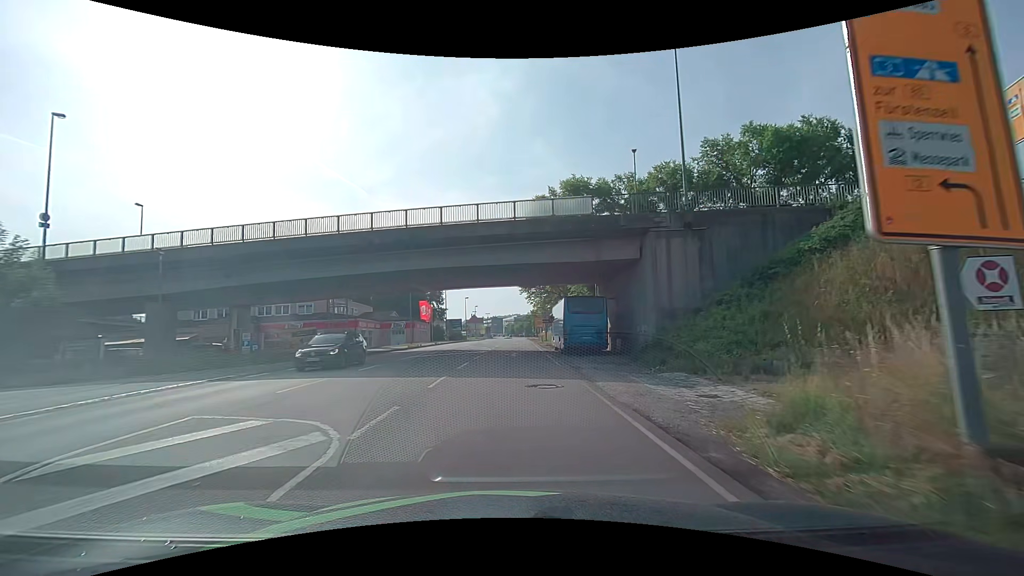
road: primary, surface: asphalt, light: Day
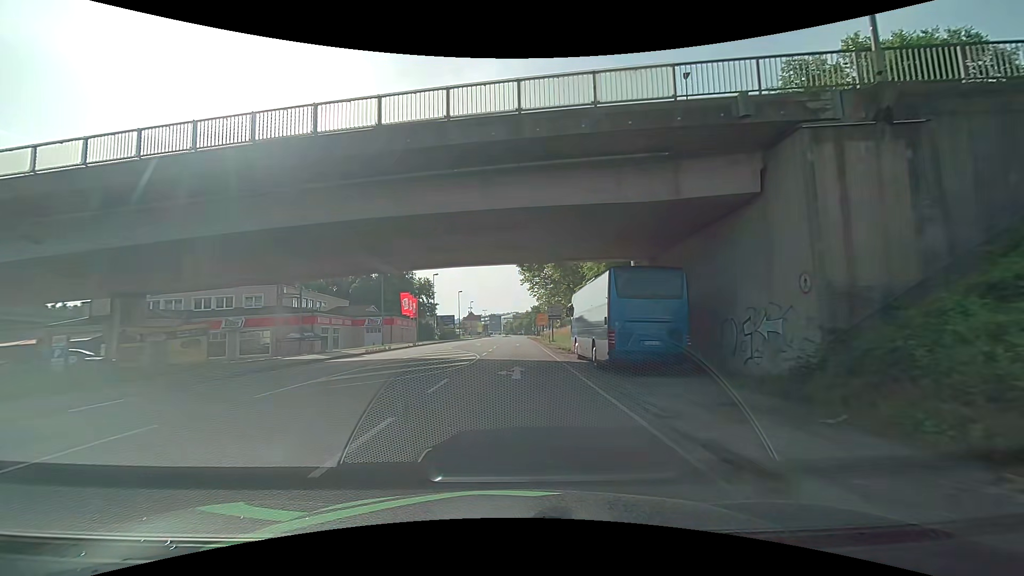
(0.0, +13.1) m; 0°
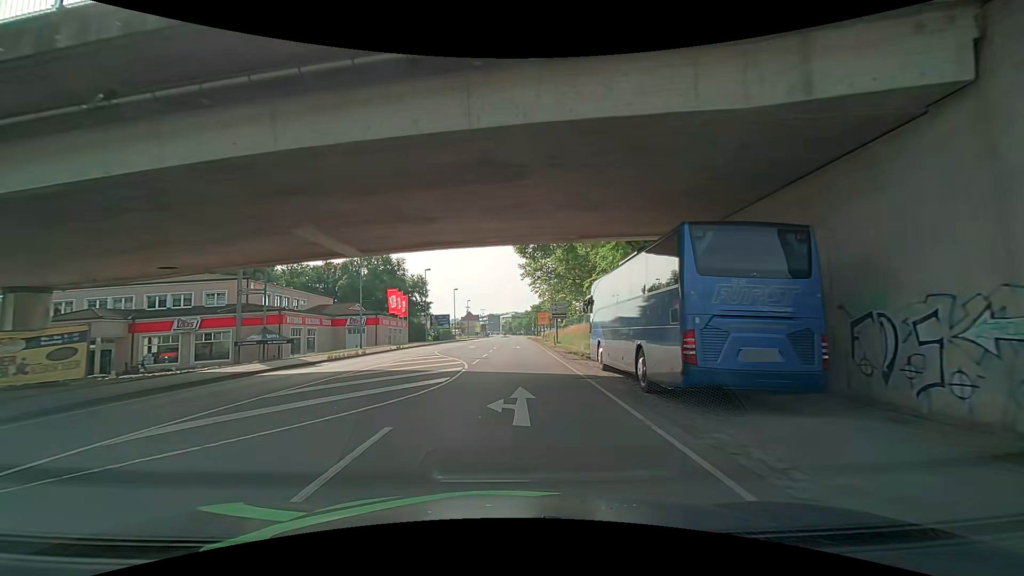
(0.0, +6.7) m; 0°
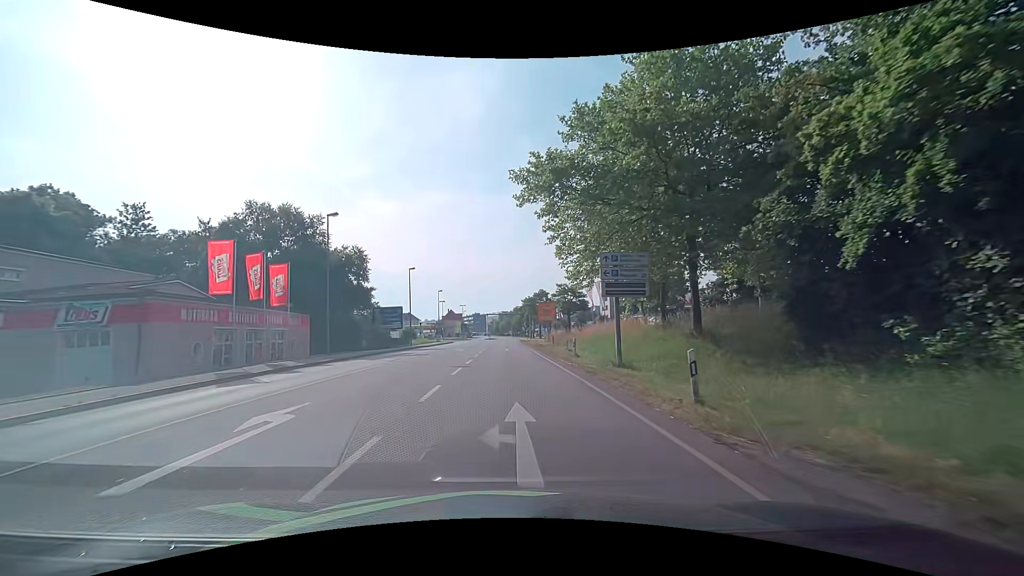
(+0.4, +34.4) m; +2°
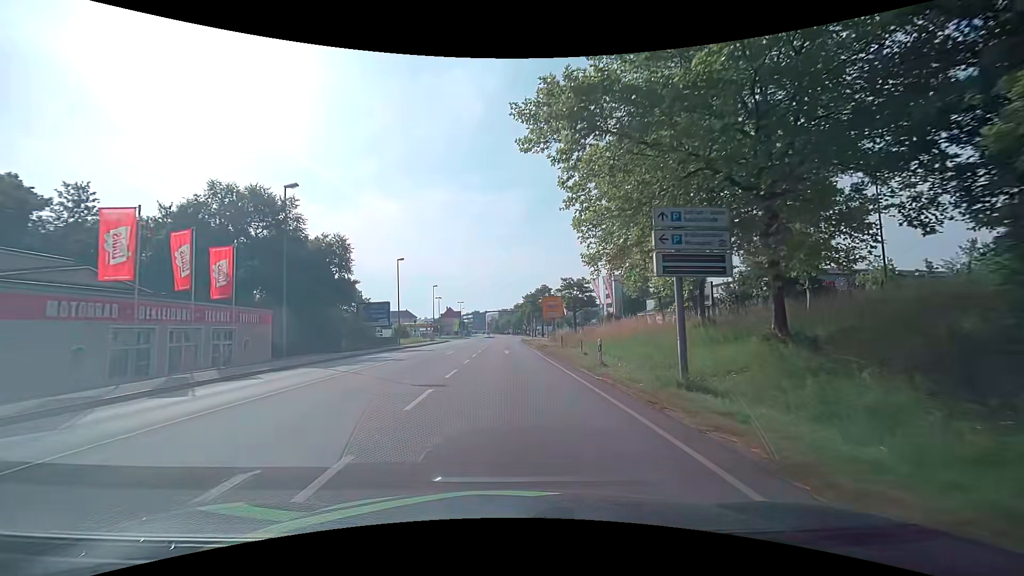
(-0.1, +7.1) m; -1°
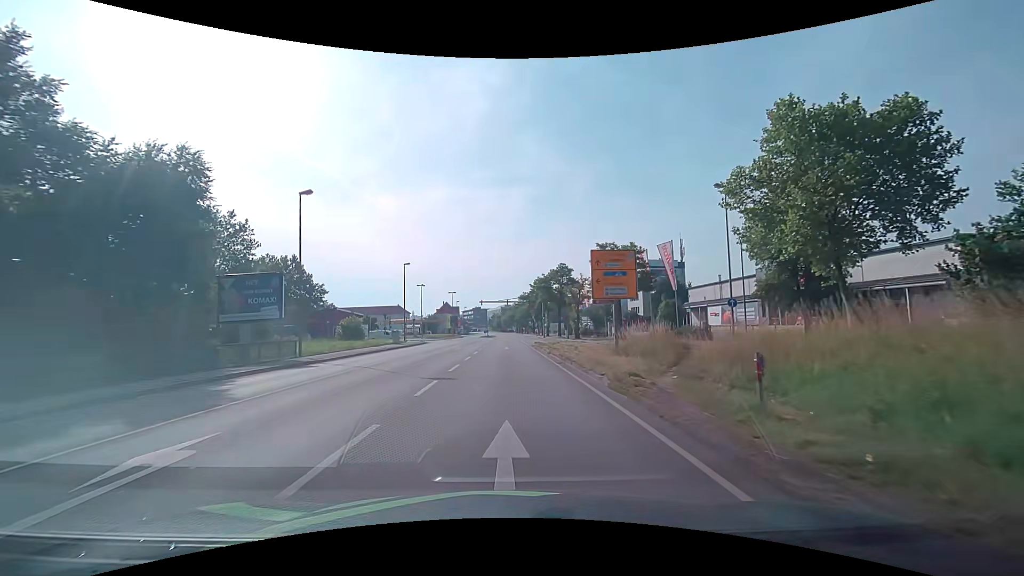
(+0.1, +28.4) m; 0°
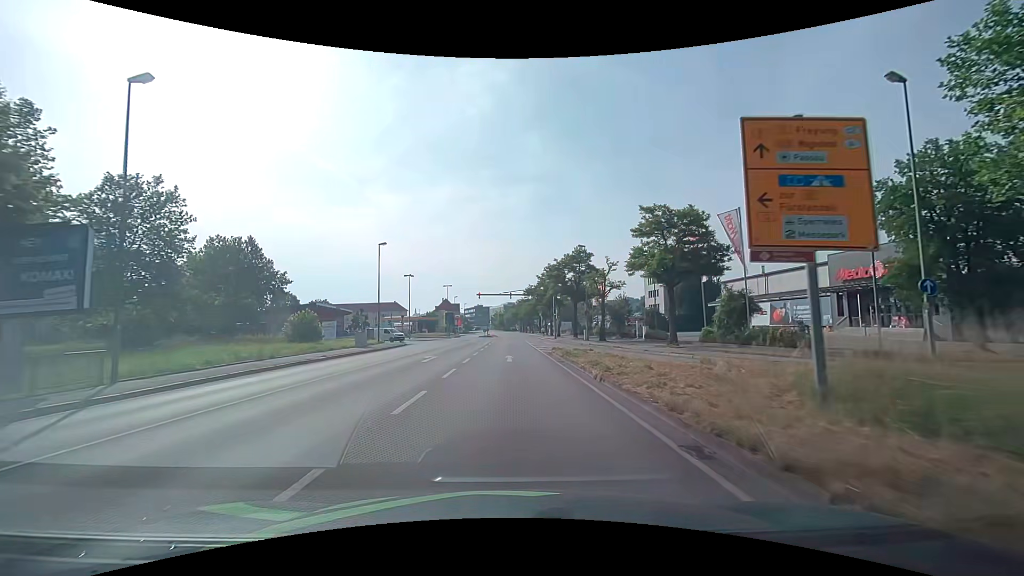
(-0.1, +14.3) m; 0°
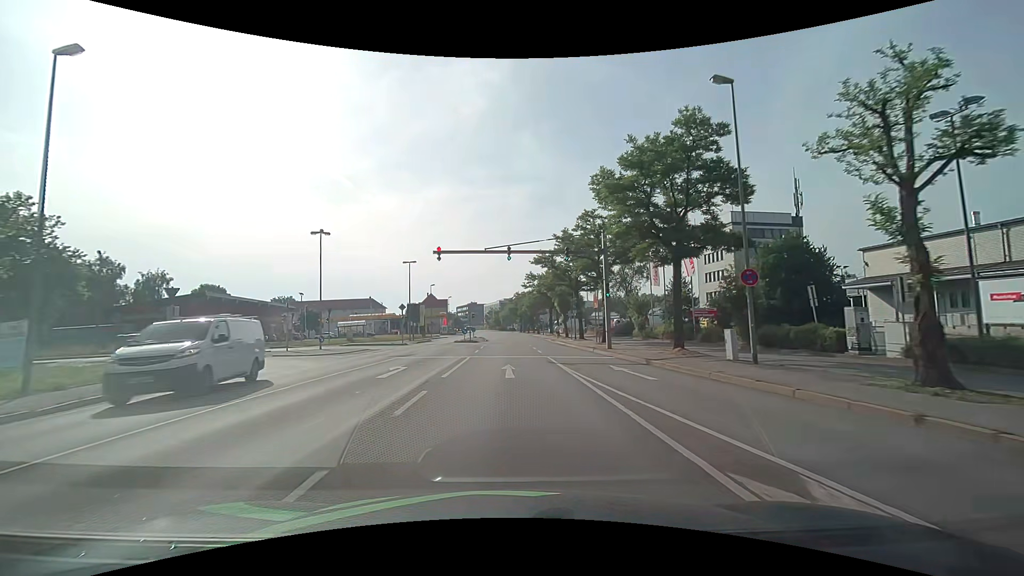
(-0.1, +36.2) m; 0°
(0, +10) (0, +20) (0, +30) (0, +40) (0, +50) (0, +60) (0, +70) (0, +80) (-1, +90) (-1, +100) m
